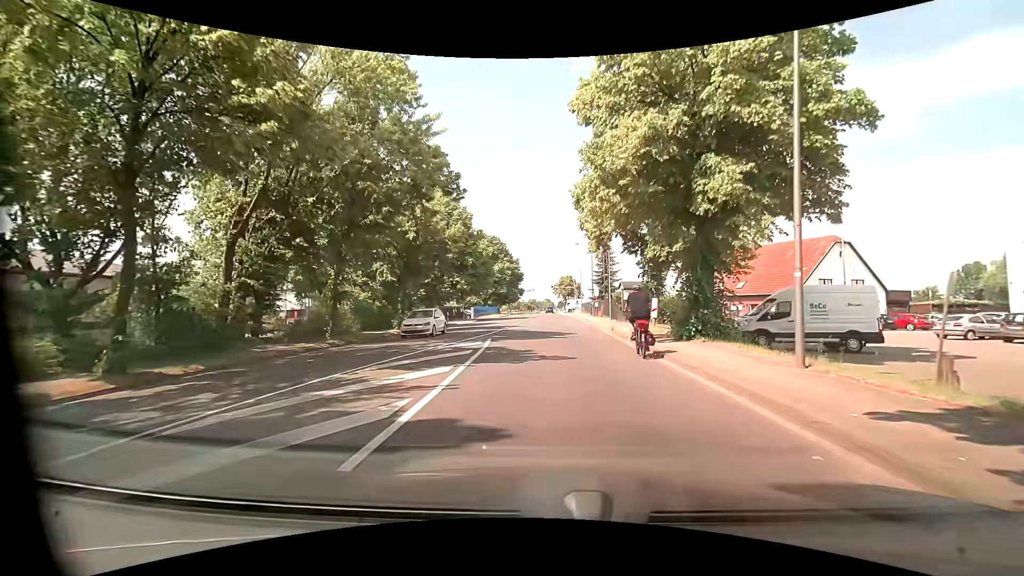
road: tertiary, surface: asphalt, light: Day
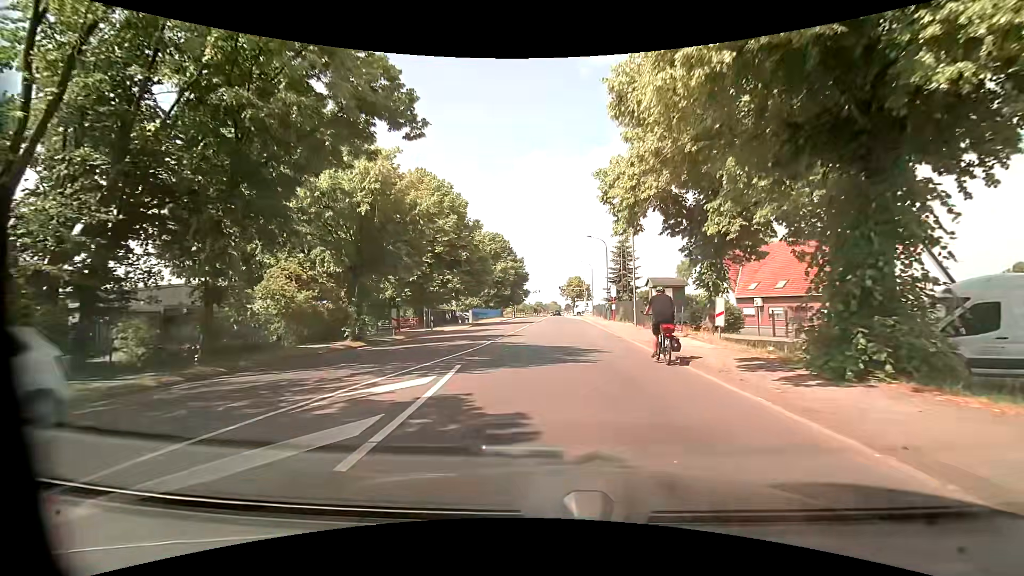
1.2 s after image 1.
(0.0, +8.9) m; 0°
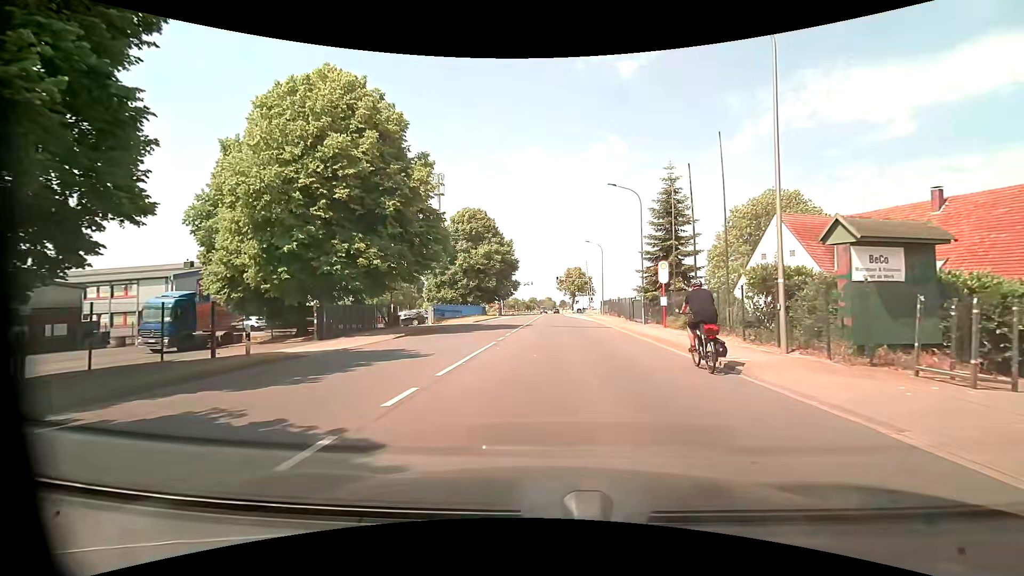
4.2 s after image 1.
(-0.4, +22.3) m; 0°
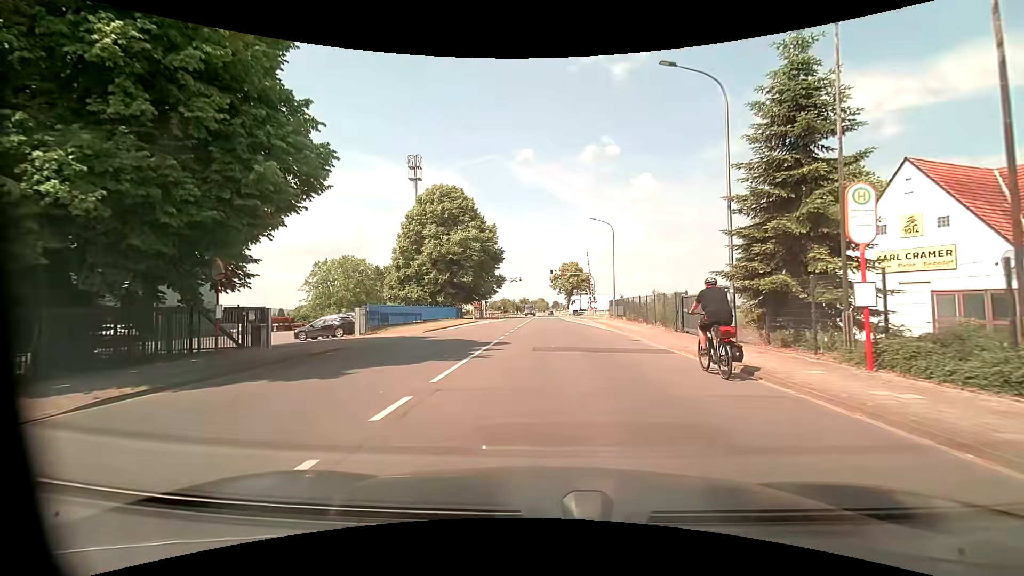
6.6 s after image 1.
(+0.1, +17.2) m; +1°
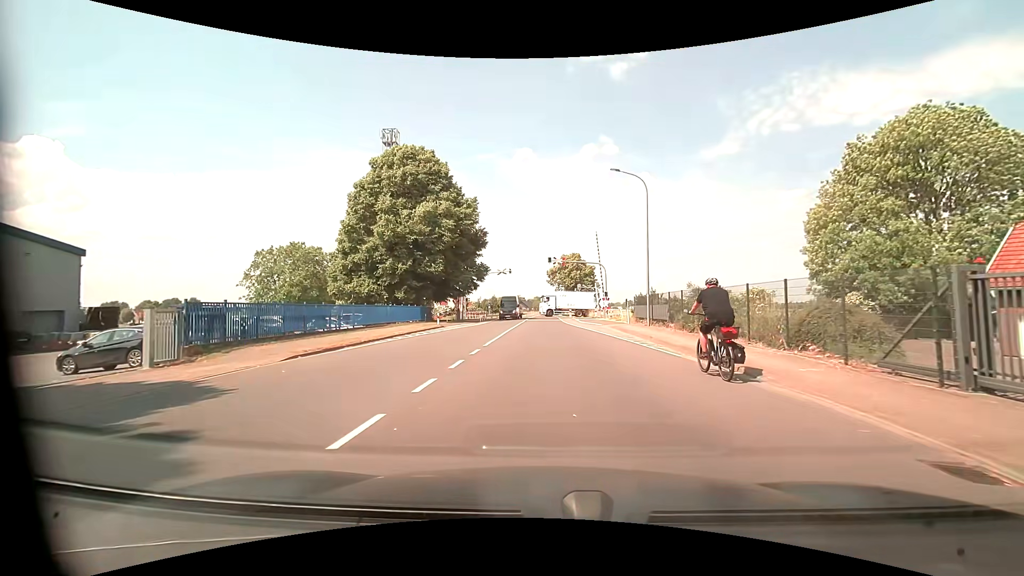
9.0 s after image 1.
(+0.1, +16.7) m; +1°
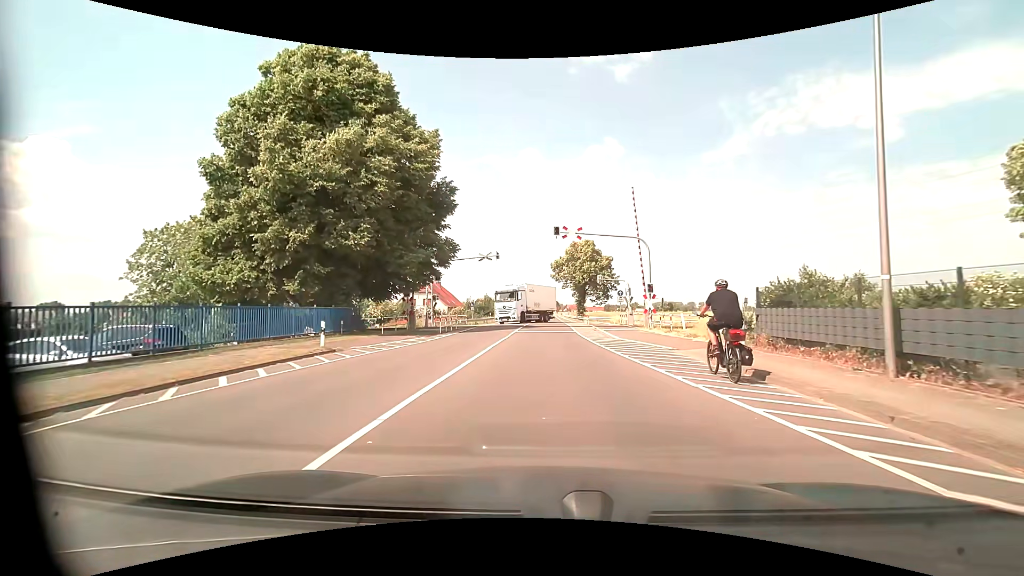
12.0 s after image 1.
(-0.3, +20.5) m; -1°
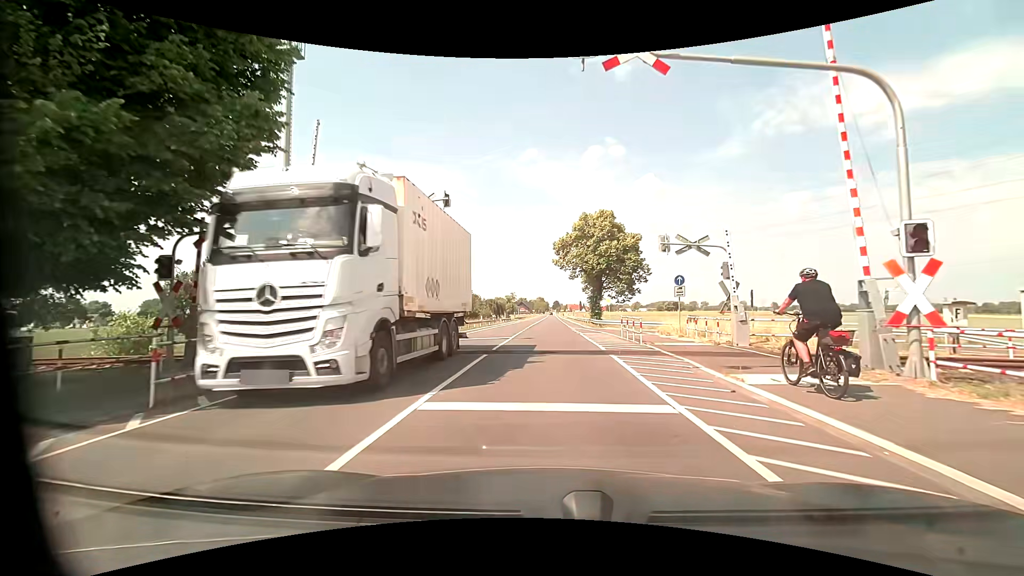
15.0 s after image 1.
(-0.1, +22.5) m; 0°
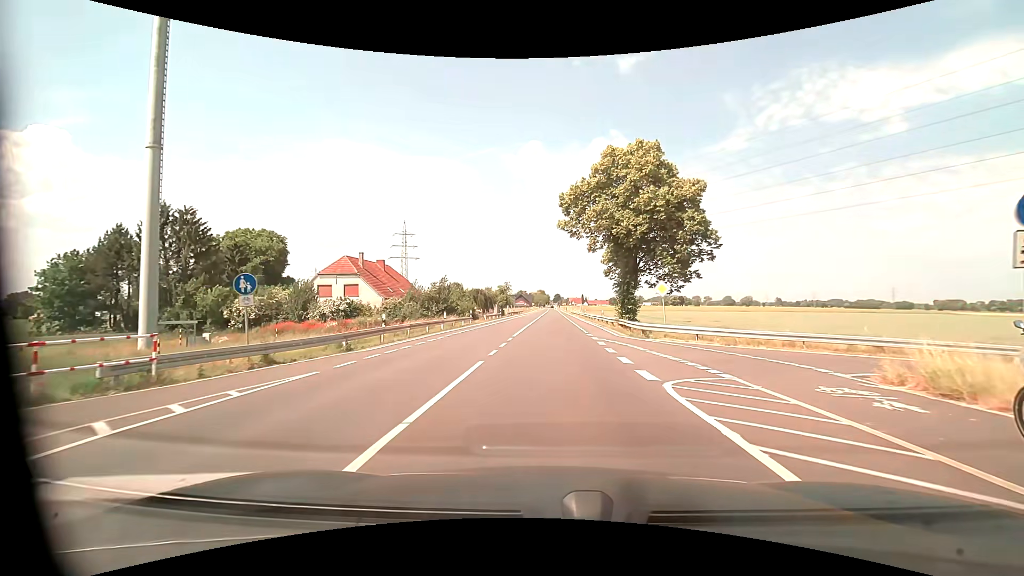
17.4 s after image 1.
(+0.1, +20.4) m; 0°
(0, +10) (0, +20) (0, +30) (0, +40) (0, +50) (0, +60) (0, +70) (+1, +80) (+1, +90) (+1, +100) m
